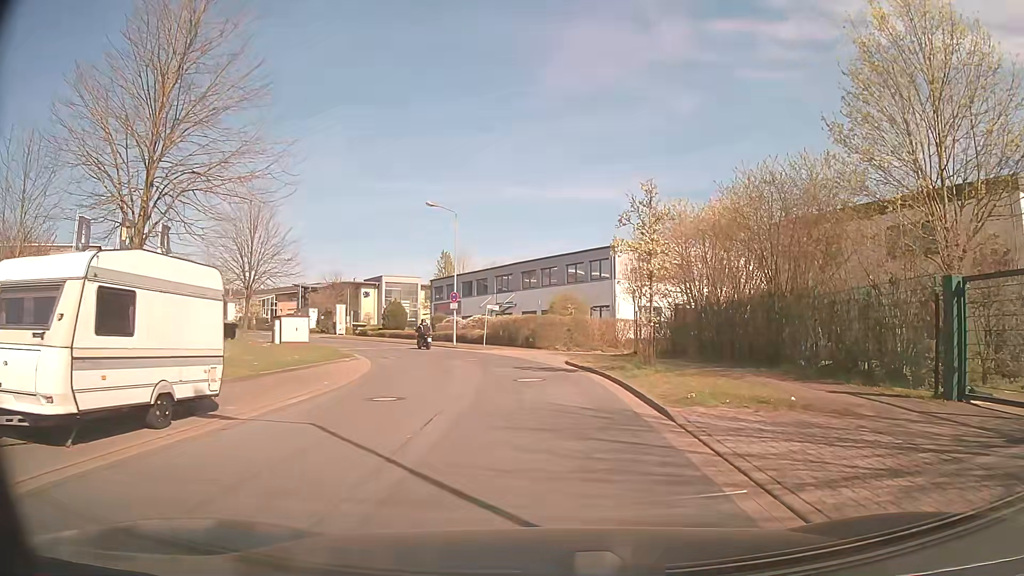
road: residential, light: Day
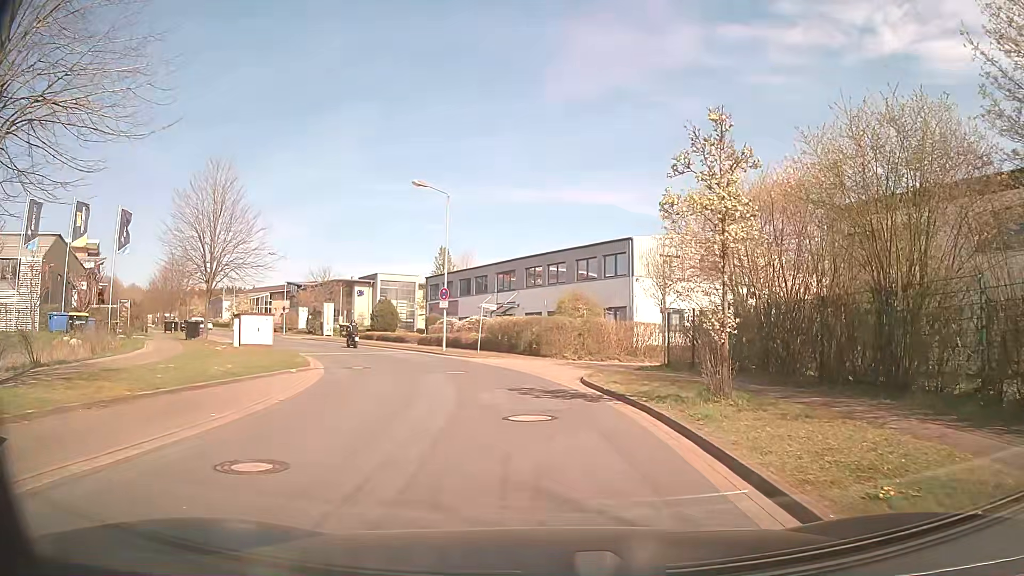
(0.0, +6.2) m; 0°
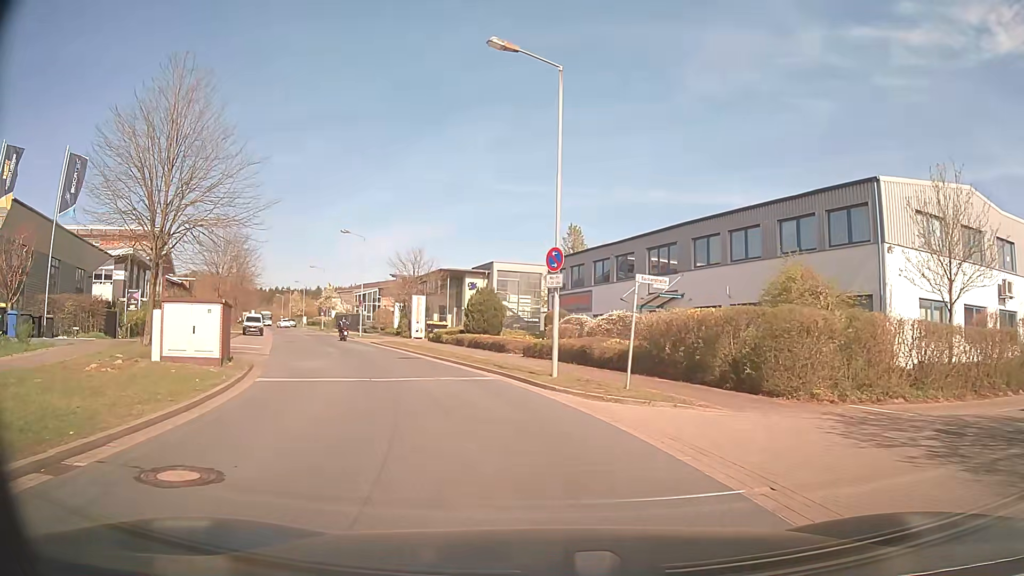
(-1.5, +17.3) m; -12°
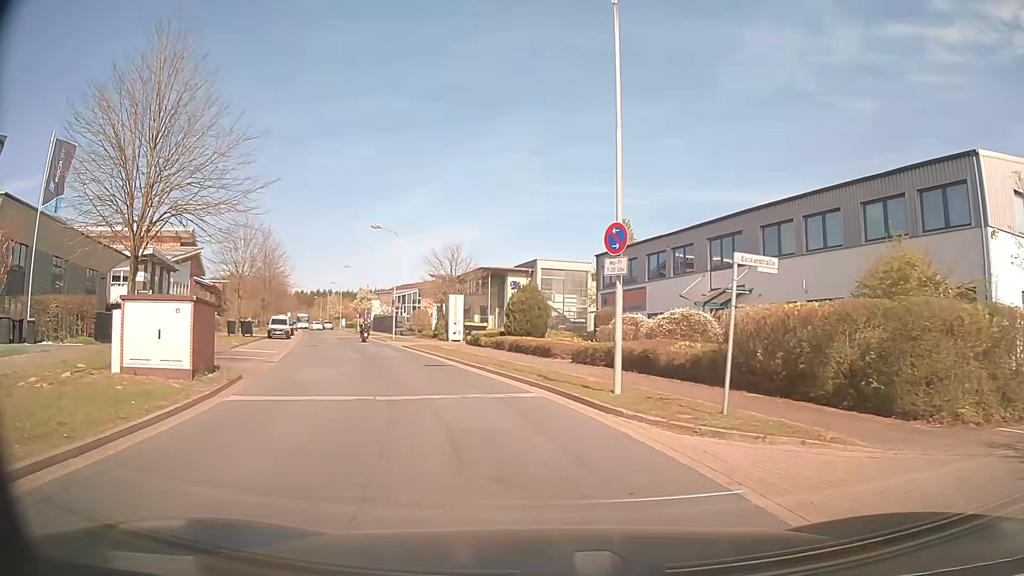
(-0.1, +4.0) m; -4°
